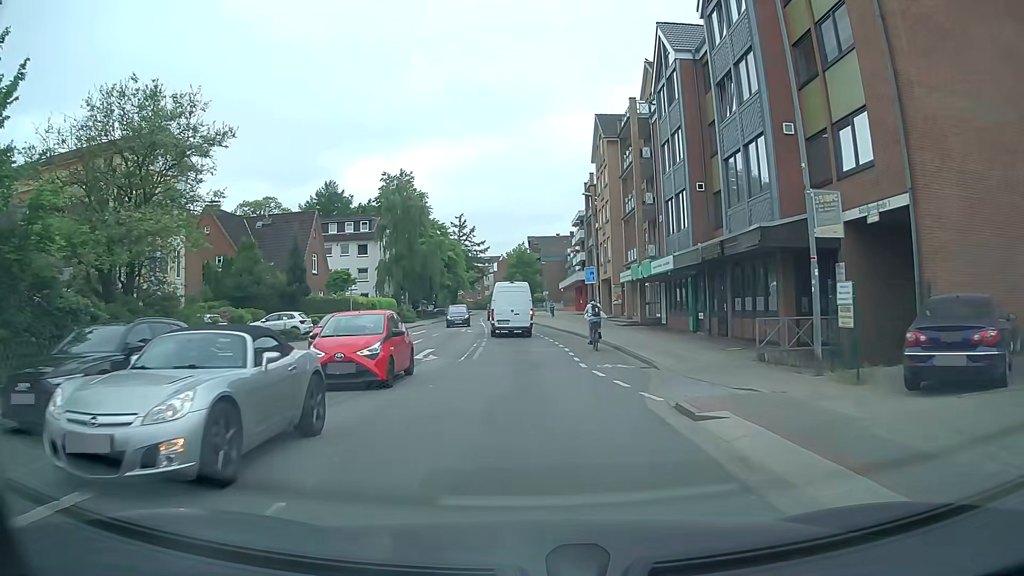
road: tertiary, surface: asphalt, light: Day
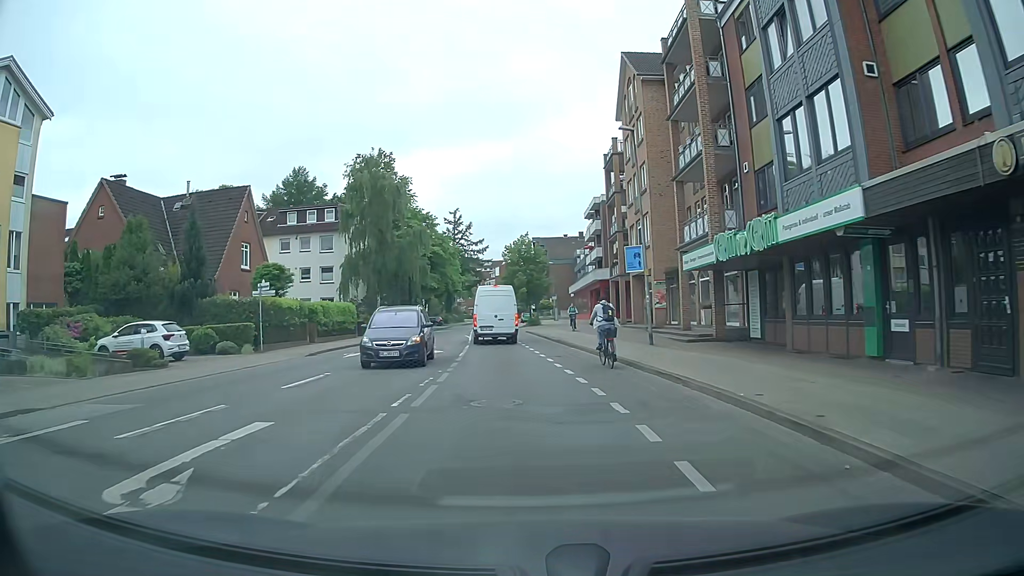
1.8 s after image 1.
(+0.1, +15.6) m; 0°
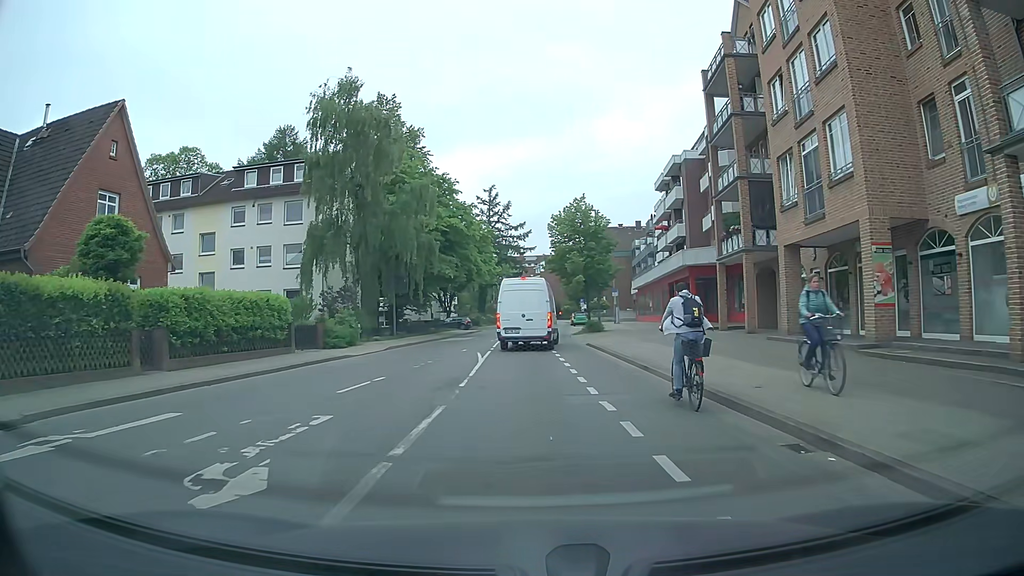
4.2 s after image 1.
(-0.6, +19.6) m; -4°
